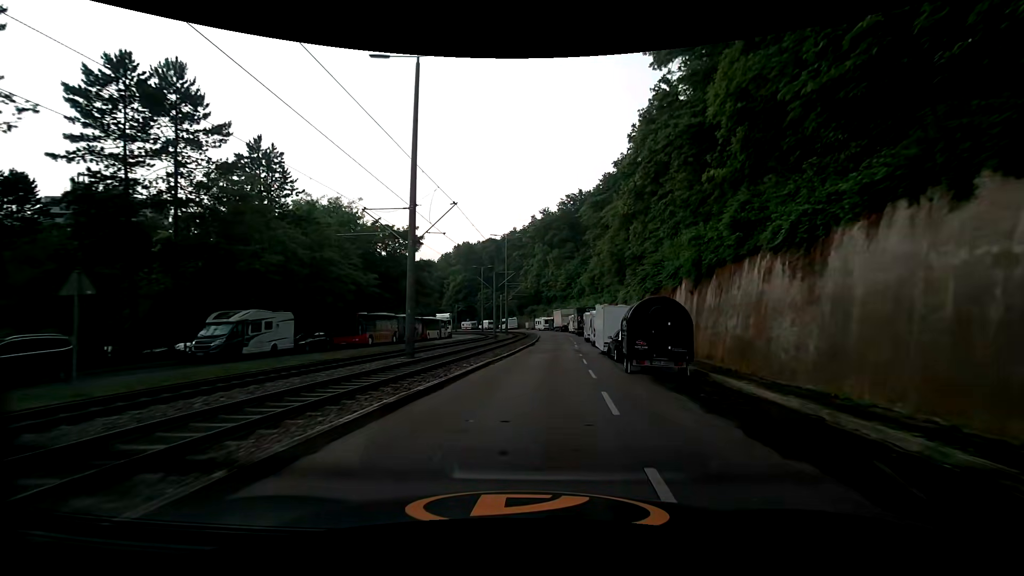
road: secondary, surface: asphalt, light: Day
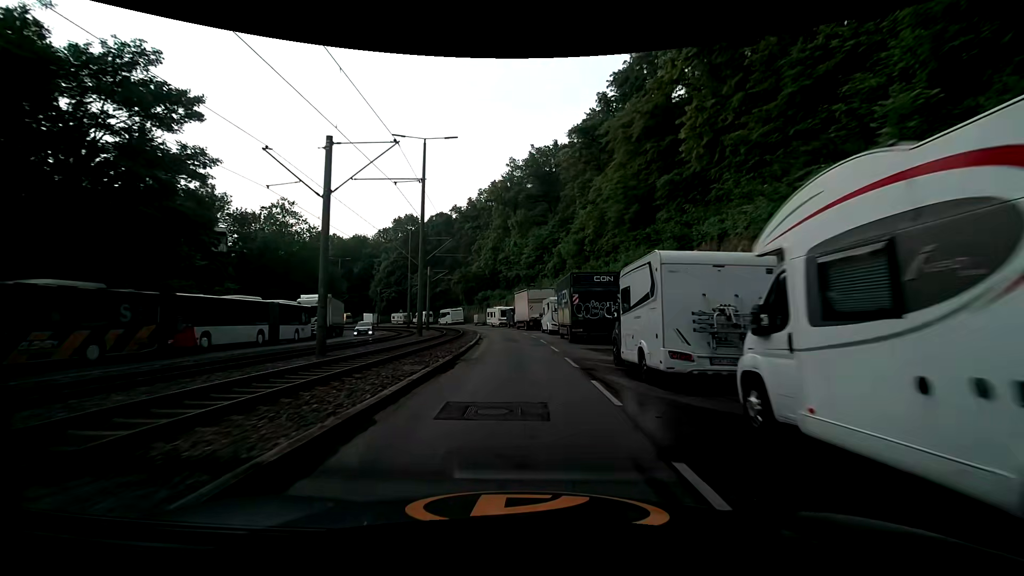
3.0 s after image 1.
(+2.2, +36.3) m; +4°
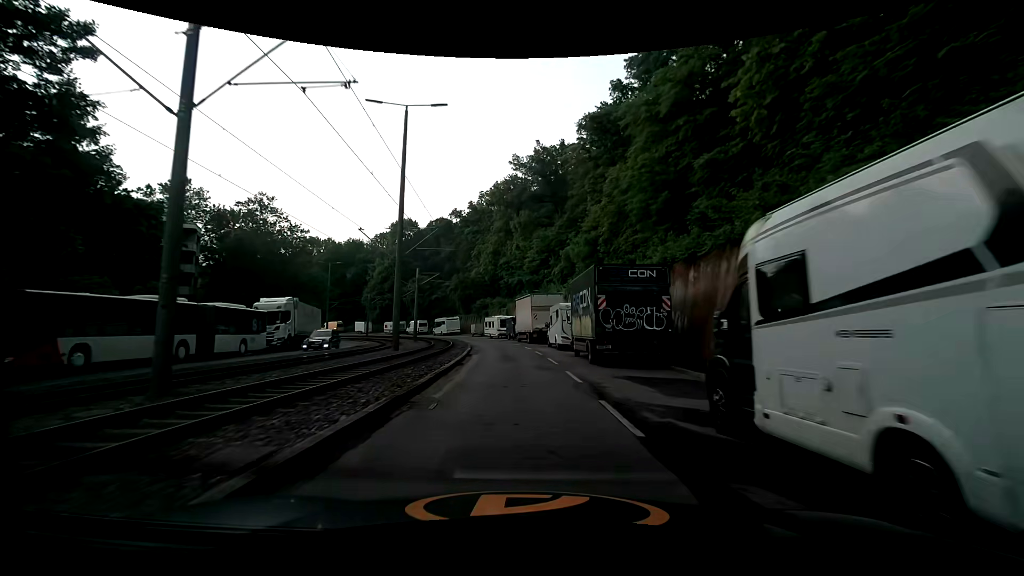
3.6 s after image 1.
(+0.1, +7.4) m; 0°
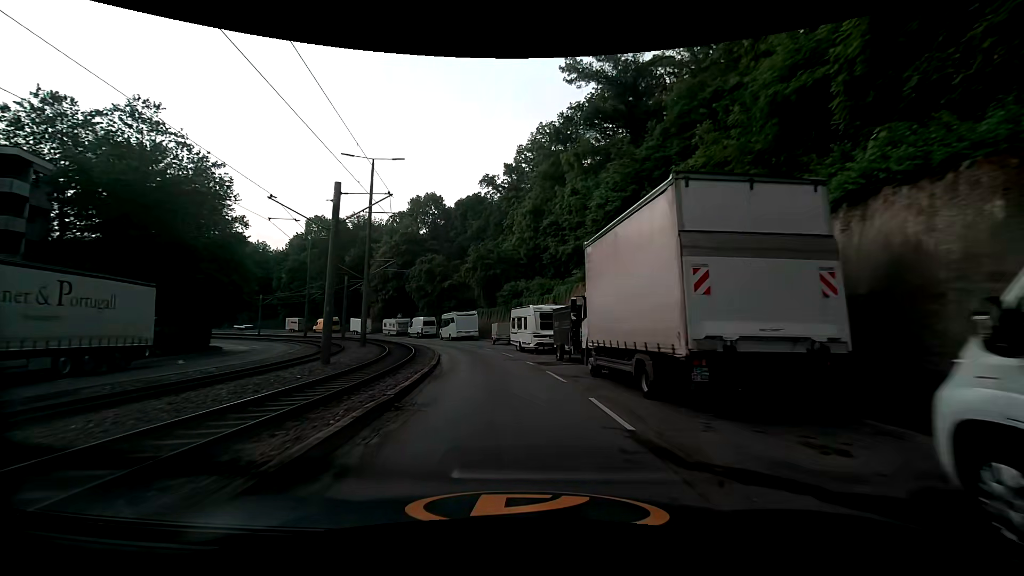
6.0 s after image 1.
(-0.9, +29.5) m; -5°
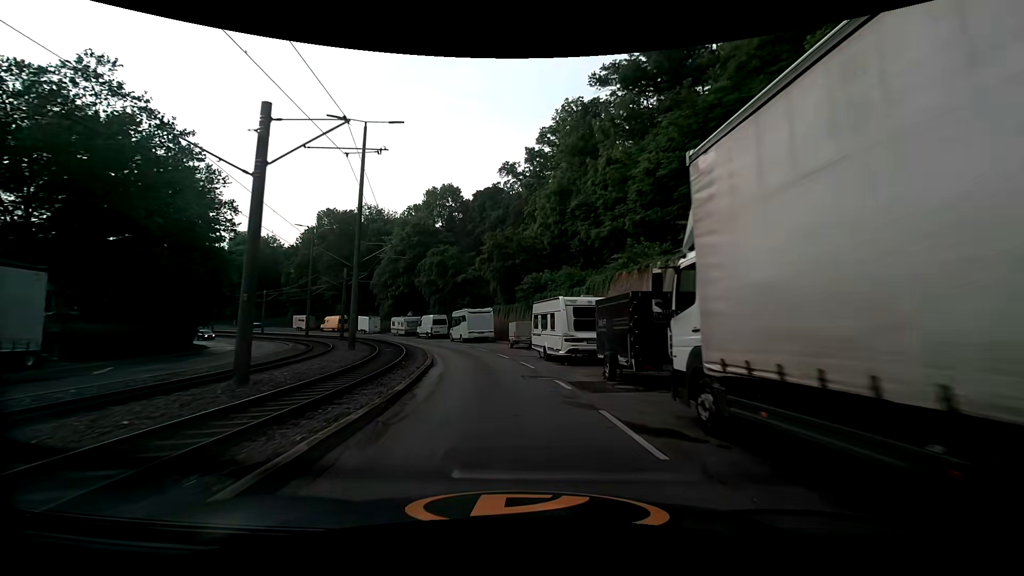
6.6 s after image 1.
(-0.2, +7.3) m; -3°
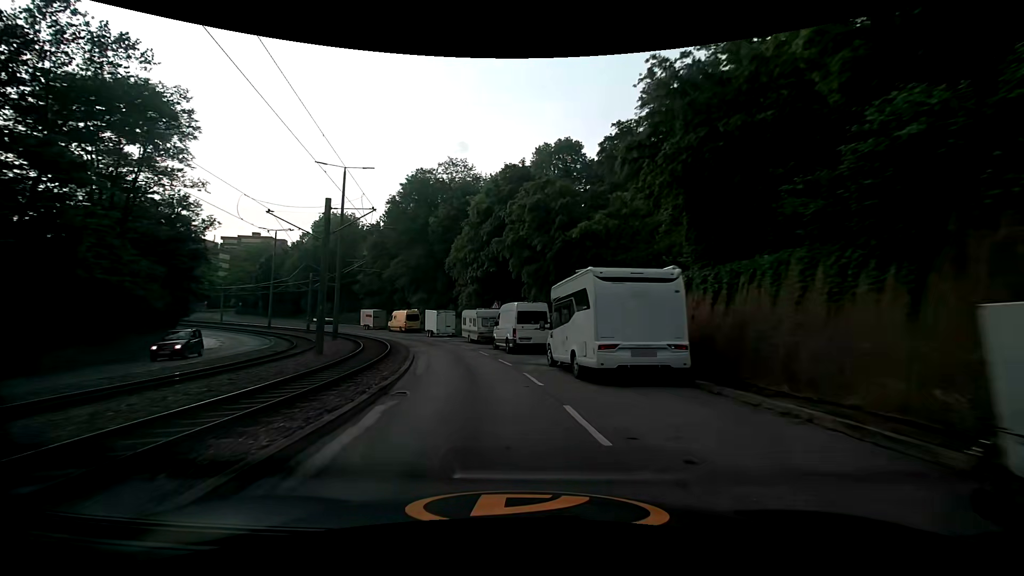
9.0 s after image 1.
(-2.8, +29.0) m; -14°
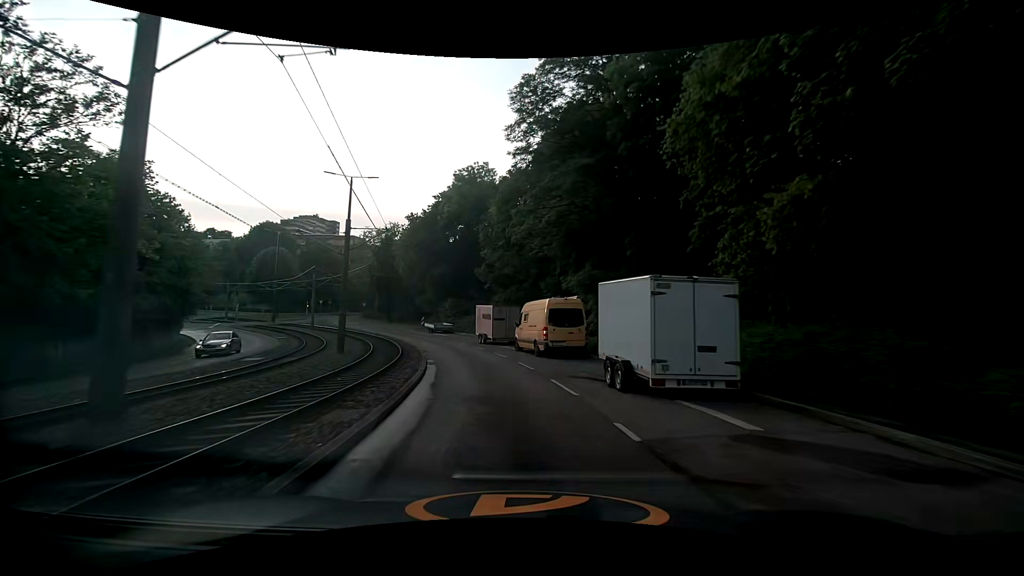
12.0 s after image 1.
(-6.6, +36.0) m; -19°
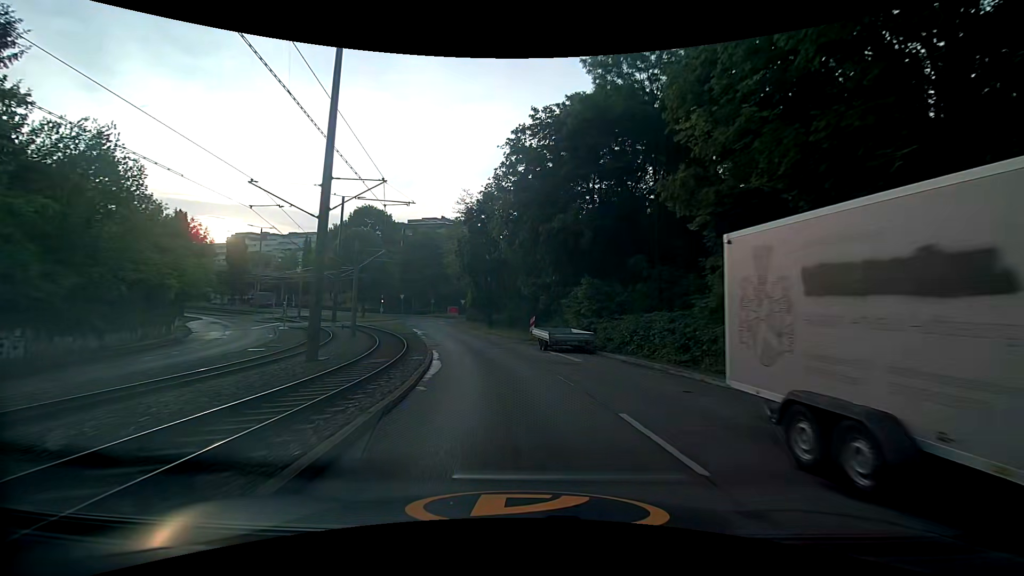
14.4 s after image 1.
(-4.3, +29.1) m; -15°
